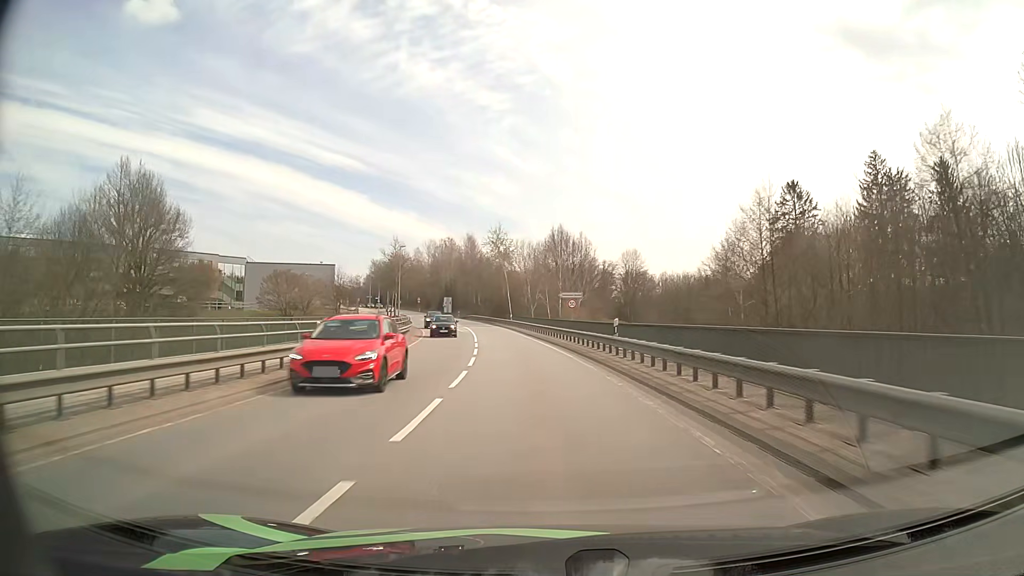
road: secondary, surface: asphalt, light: Day
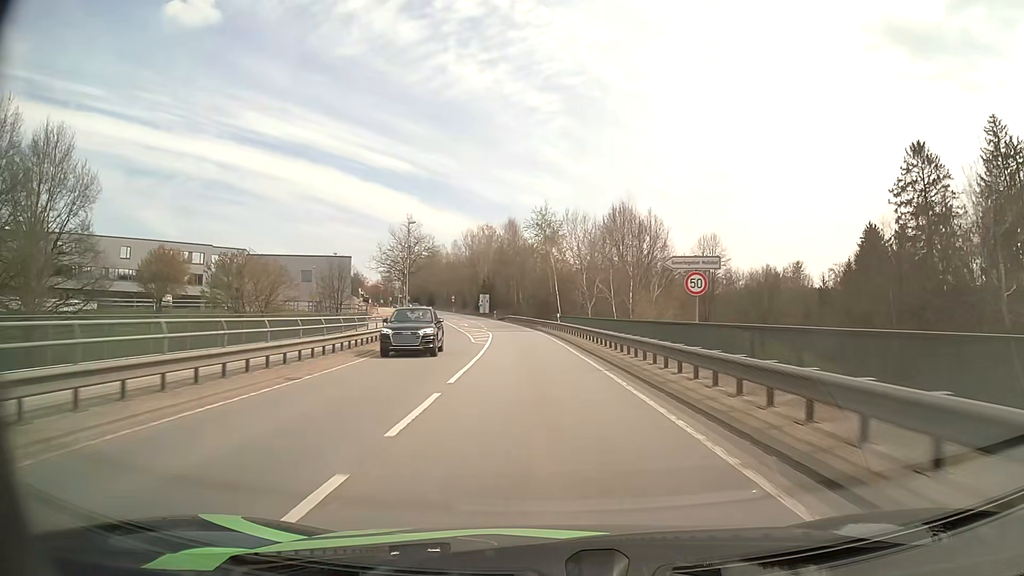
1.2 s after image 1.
(-1.0, +24.0) m; -5°
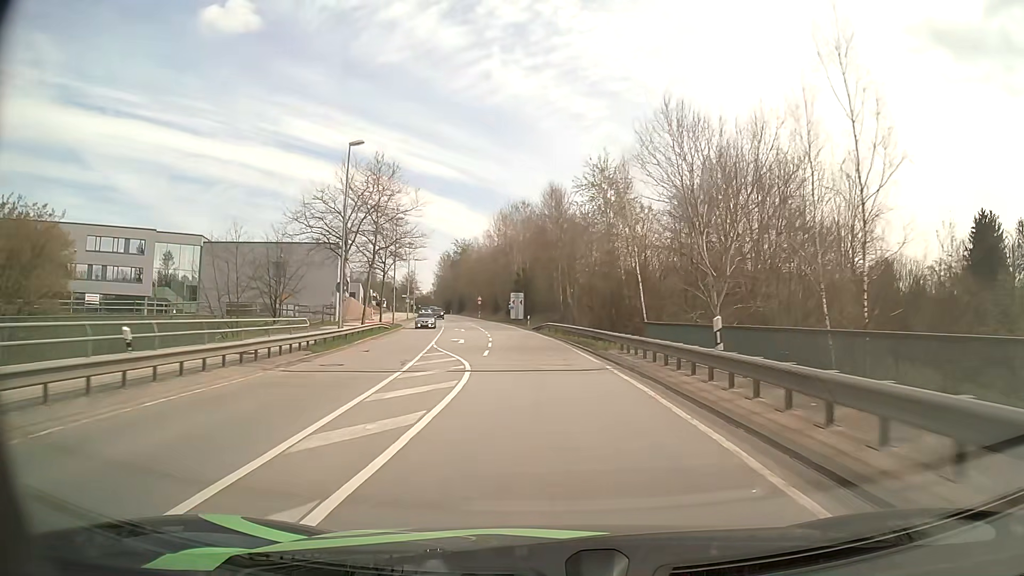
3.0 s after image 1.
(-1.4, +33.2) m; -4°
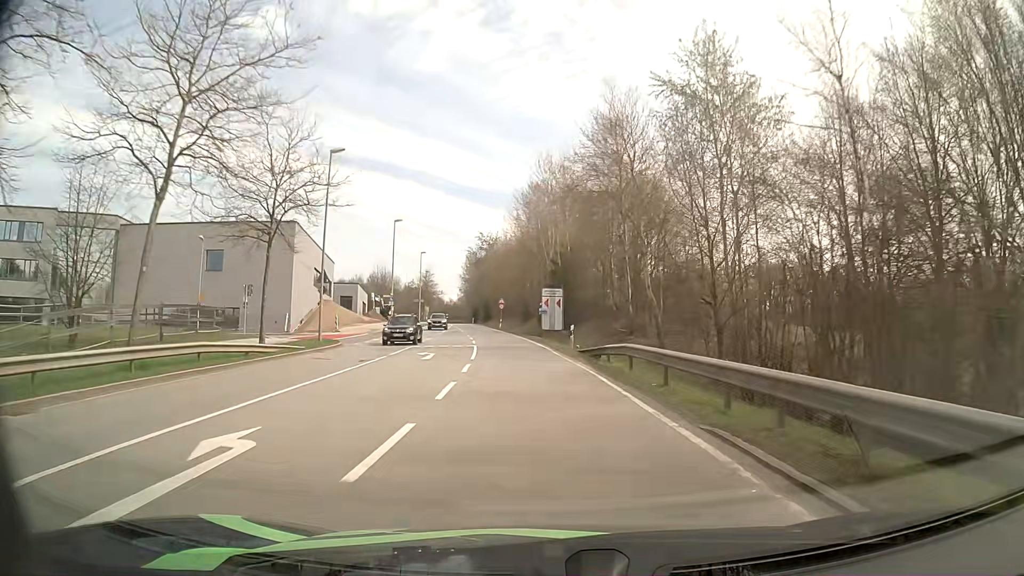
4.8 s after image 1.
(-1.1, +29.7) m; -4°
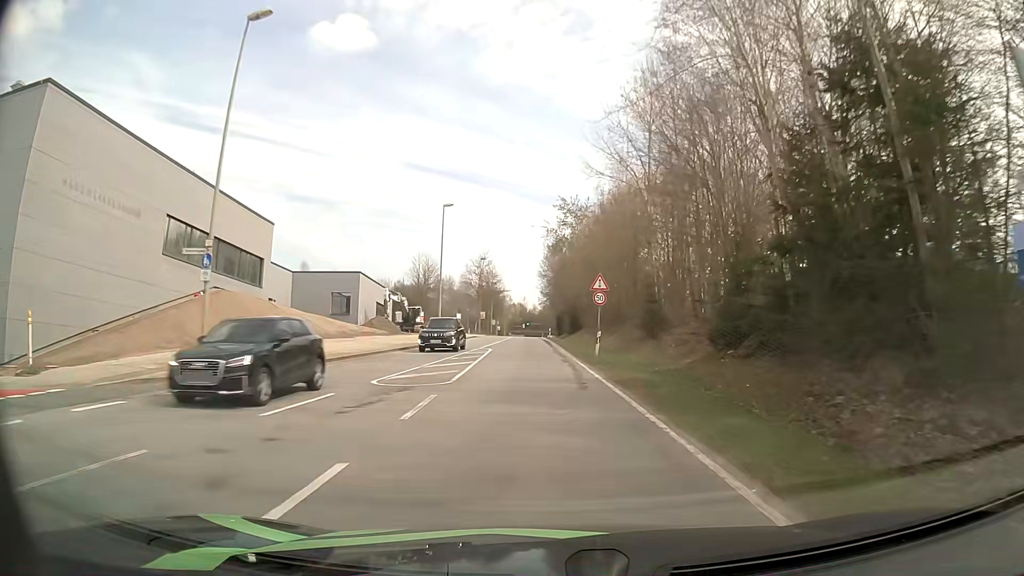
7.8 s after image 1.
(-3.2, +46.2) m; -8°
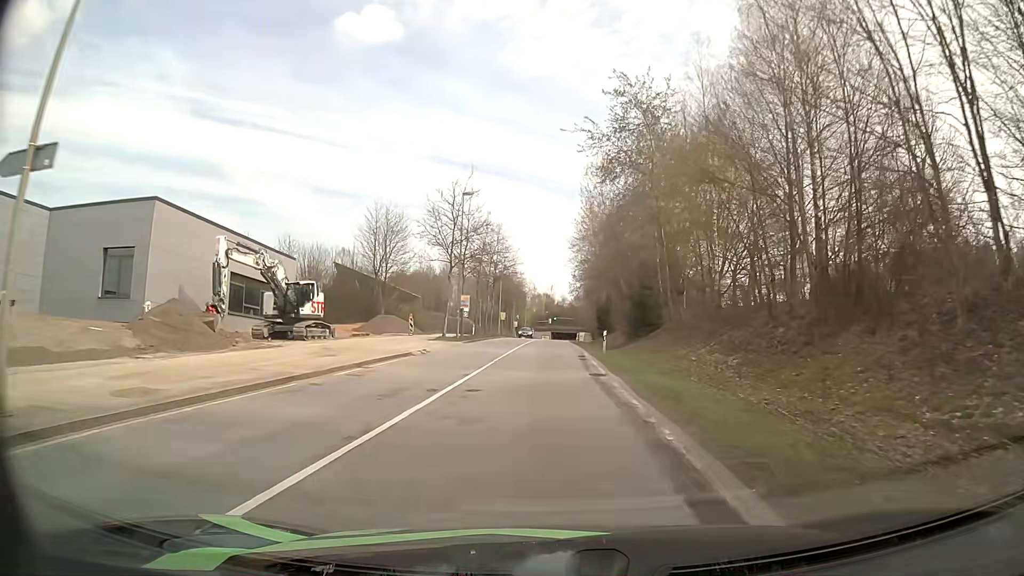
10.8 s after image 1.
(-1.1, +44.2) m; -3°
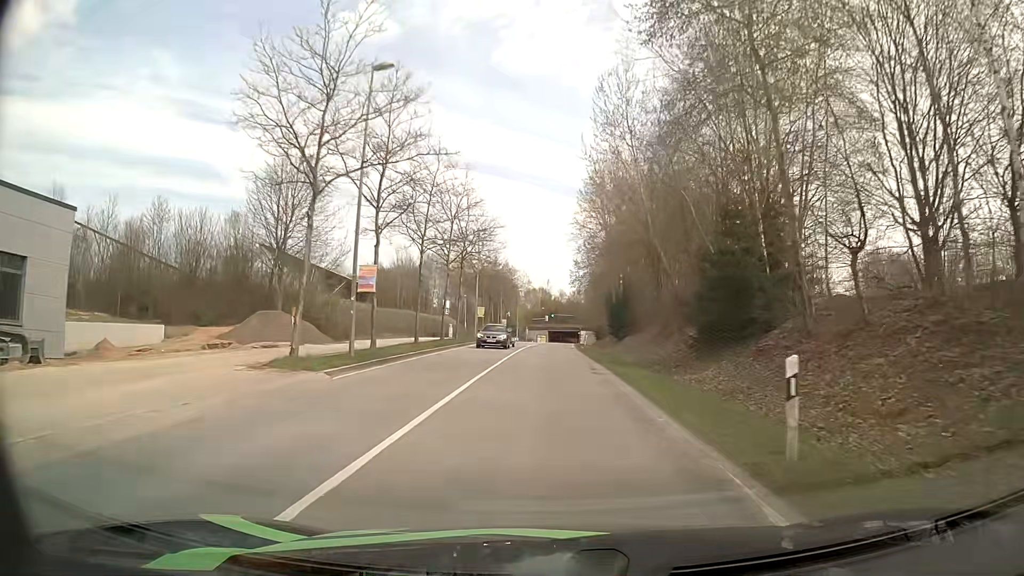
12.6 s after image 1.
(+0.1, +24.8) m; 0°
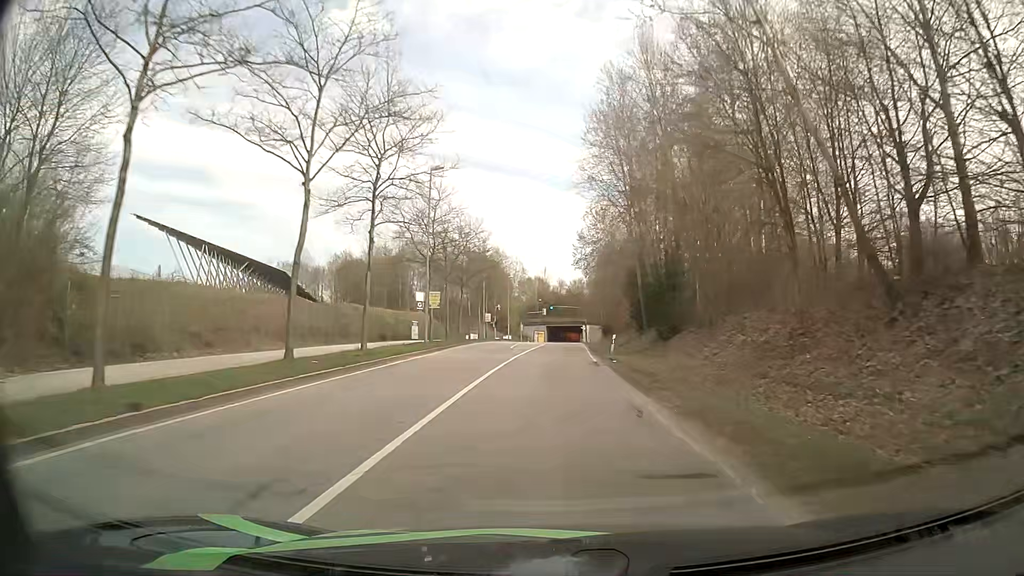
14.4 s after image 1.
(+0.1, +24.7) m; +1°
(0, +10) (0, +20) (0, +30) (0, +40) (0, +50) (0, +60) (+1, +70) (+1, +80) (+1, +90) (+1, +100) m
